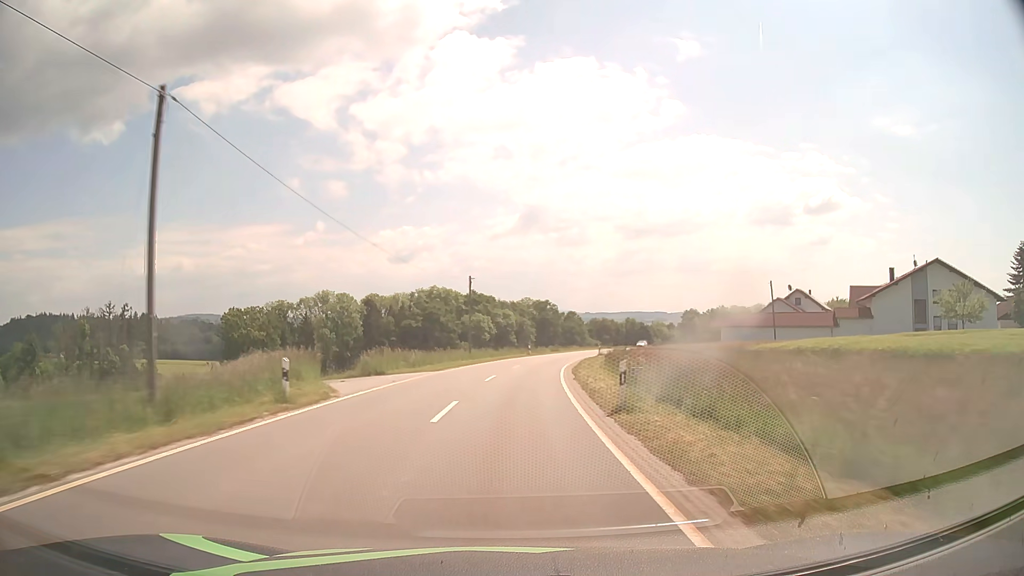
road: tertiary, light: Day
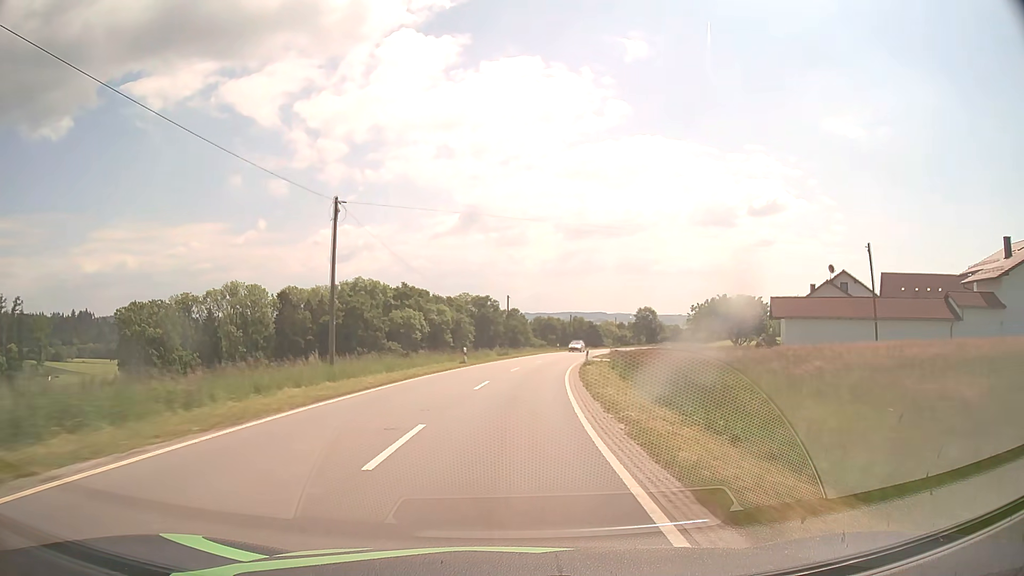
(+1.2, +28.4) m; +5°
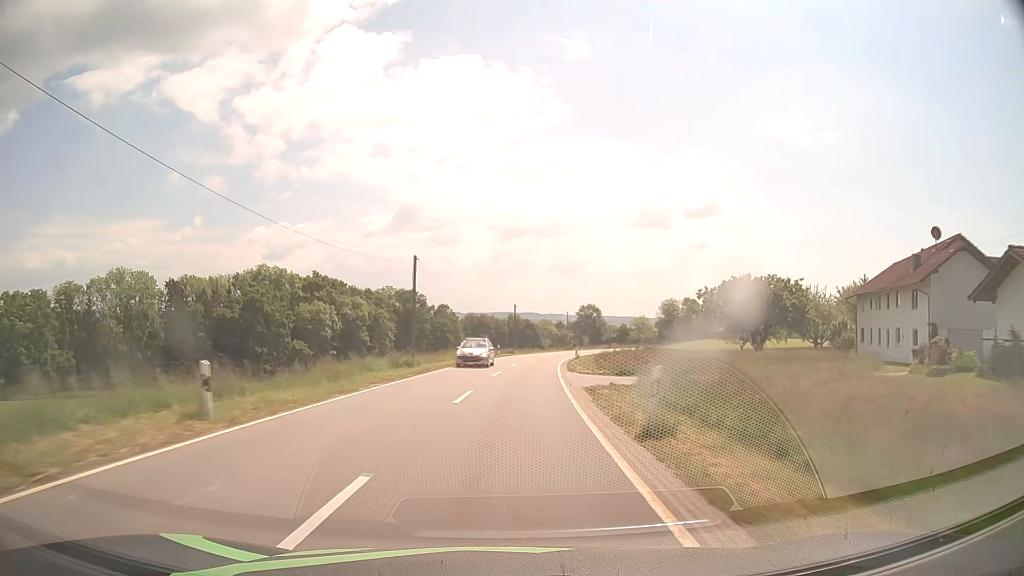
(+1.4, +28.4) m; +6°
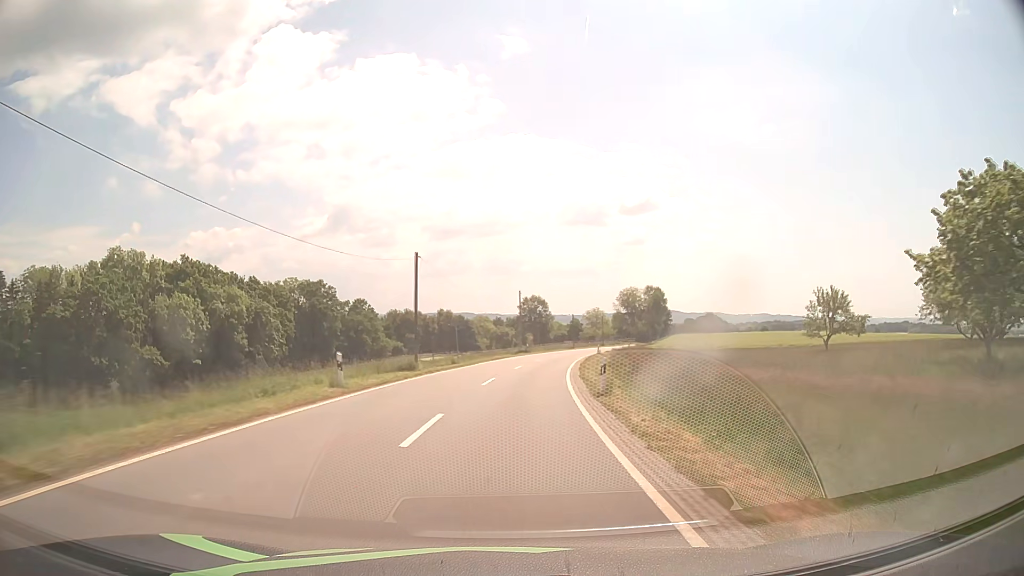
(+2.4, +42.5) m; +6°
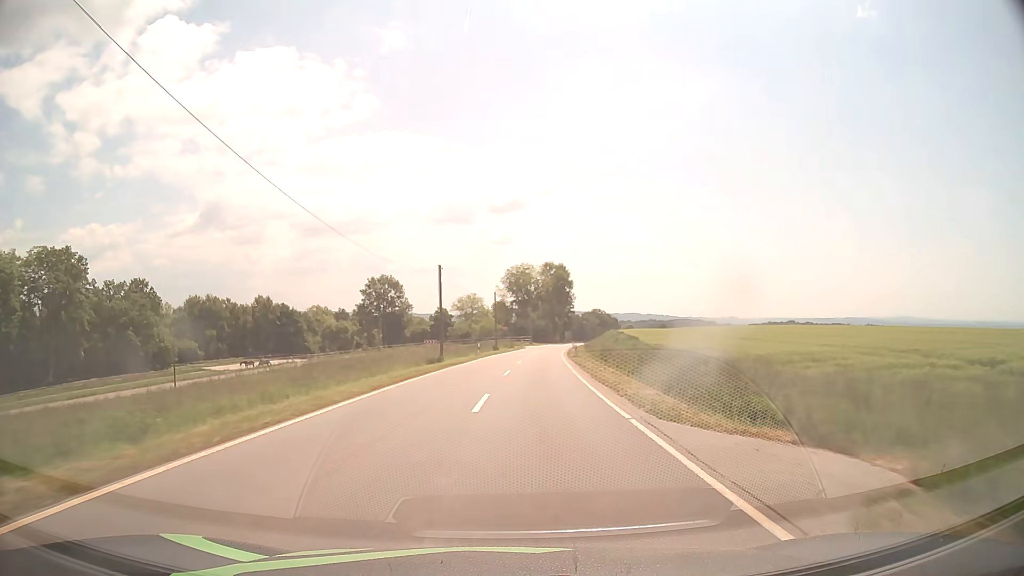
(+6.6, +68.1) m; +11°
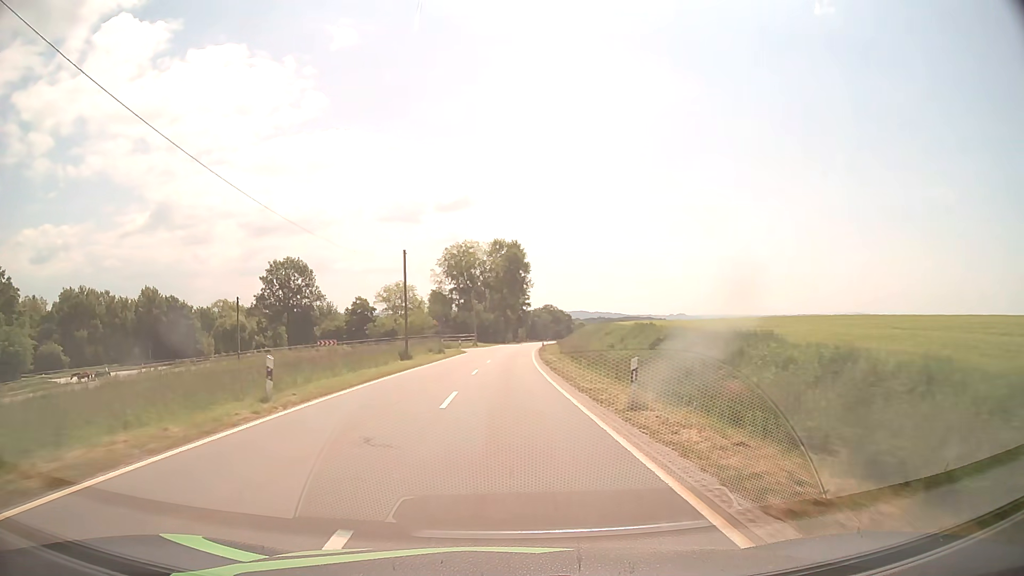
(+1.7, +35.2) m; +5°
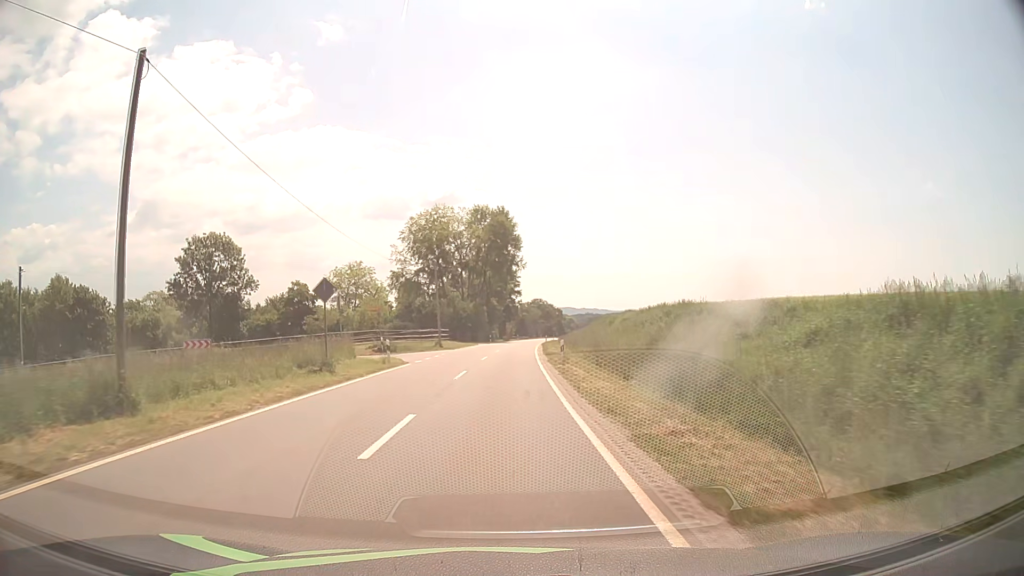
(+0.3, +29.3) m; +1°
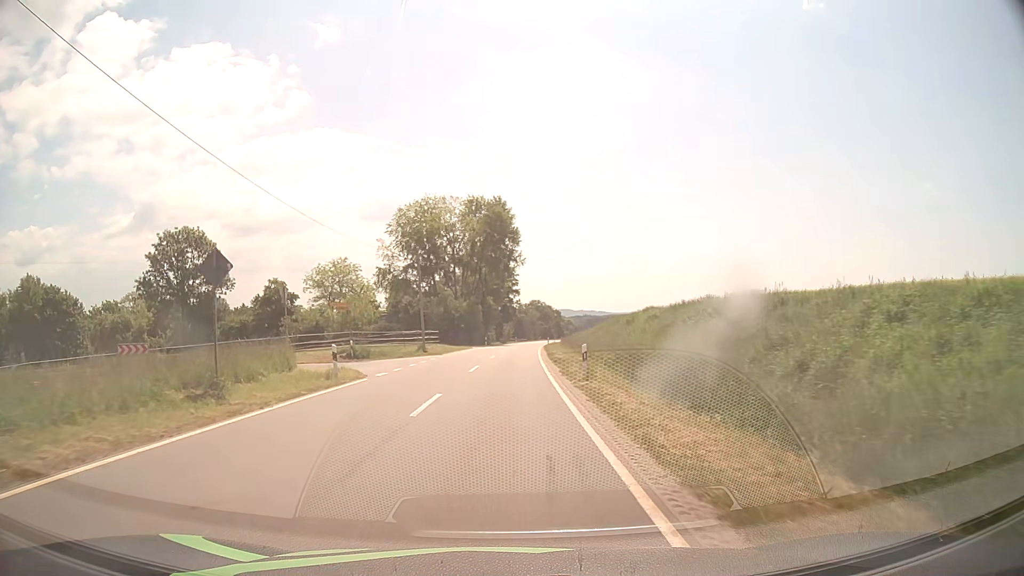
(0.0, +8.1) m; 0°
(0, +10) (0, +20) (-3, +29) (-13, +33) (-22, +29) (-28, +22) (-33, +13) (-37, +4) (-41, -5) (-45, -15) m
